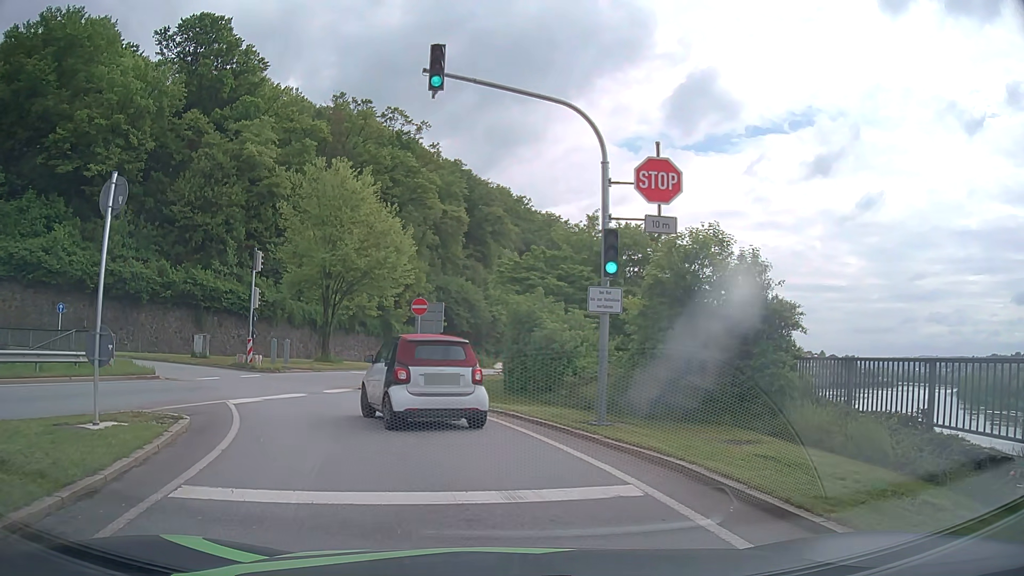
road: primary_link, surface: asphalt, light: Day
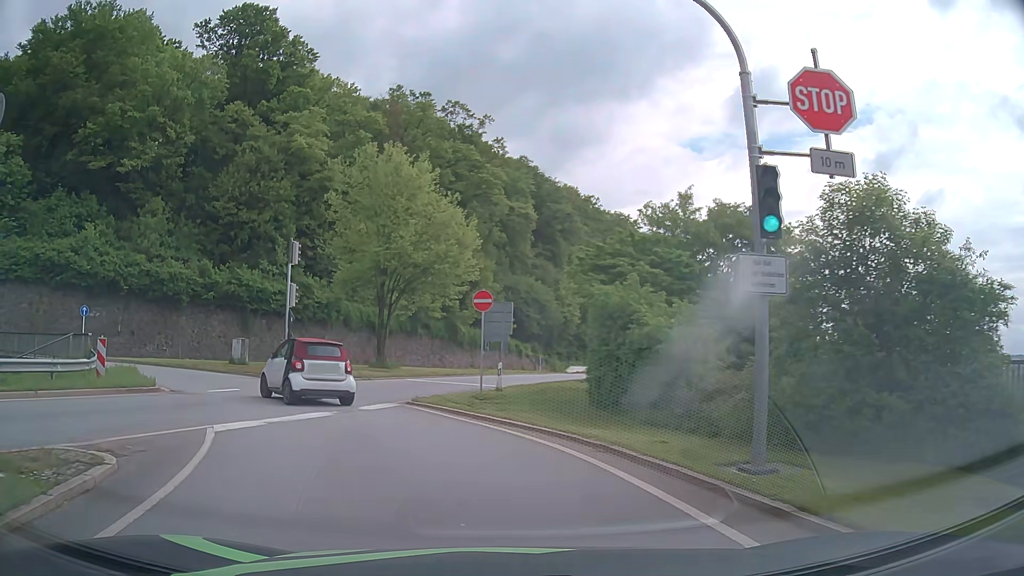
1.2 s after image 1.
(-0.2, +4.6) m; -5°
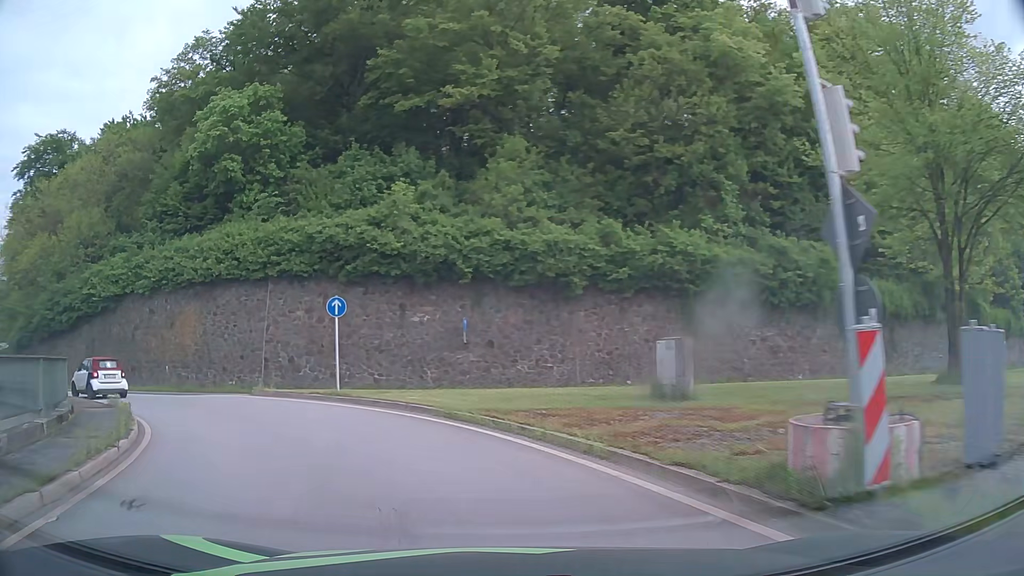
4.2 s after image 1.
(-6.5, +20.1) m; -38°
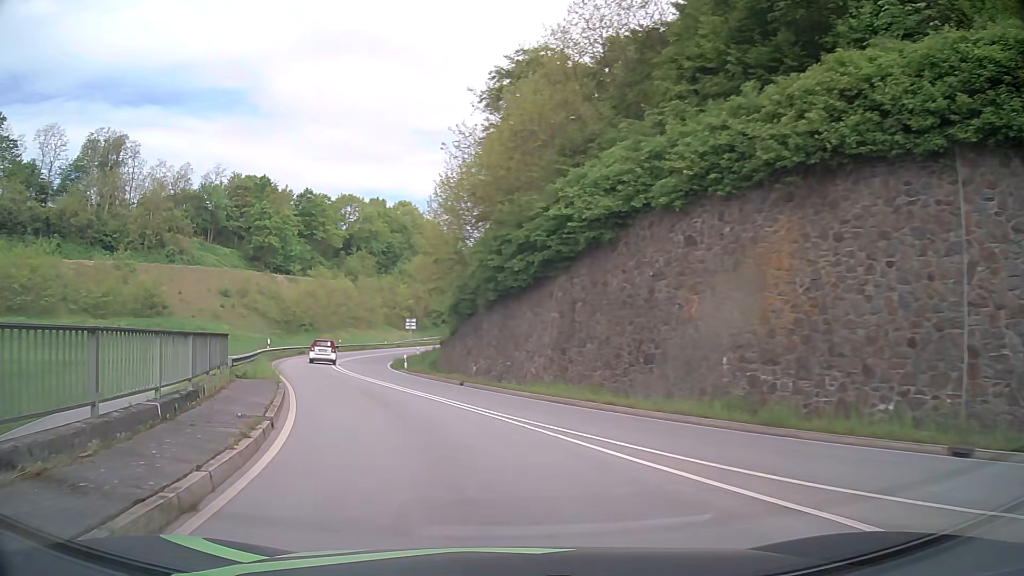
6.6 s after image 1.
(-8.9, +19.0) m; -49°
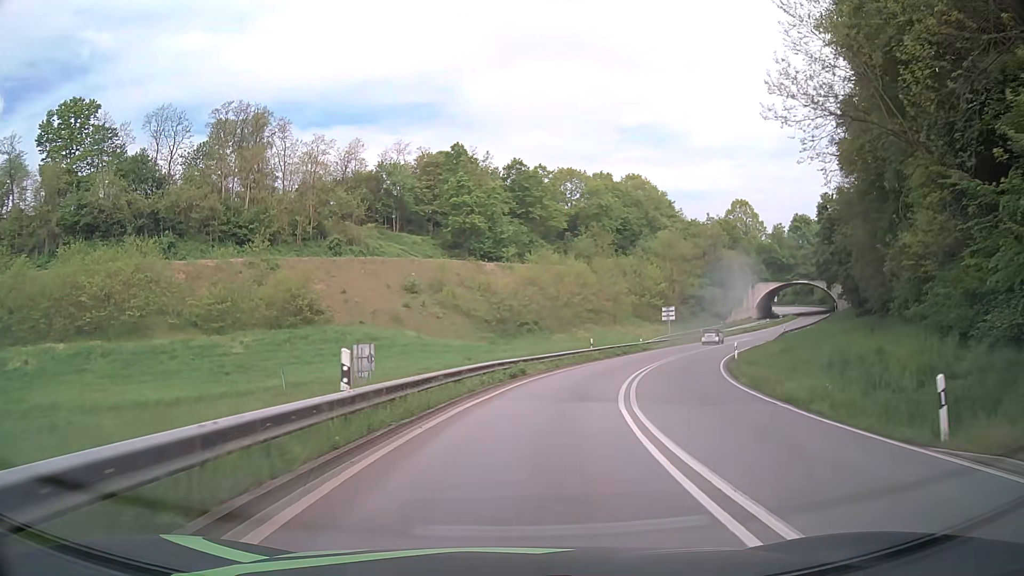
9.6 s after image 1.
(-9.0, +31.8) m; -20°
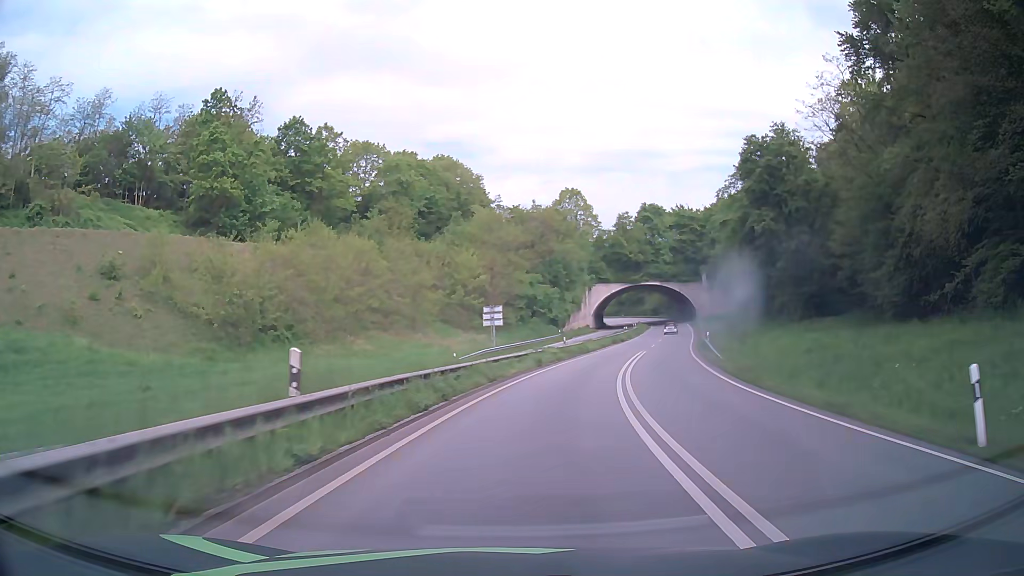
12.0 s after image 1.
(+4.7, +32.2) m; +17°
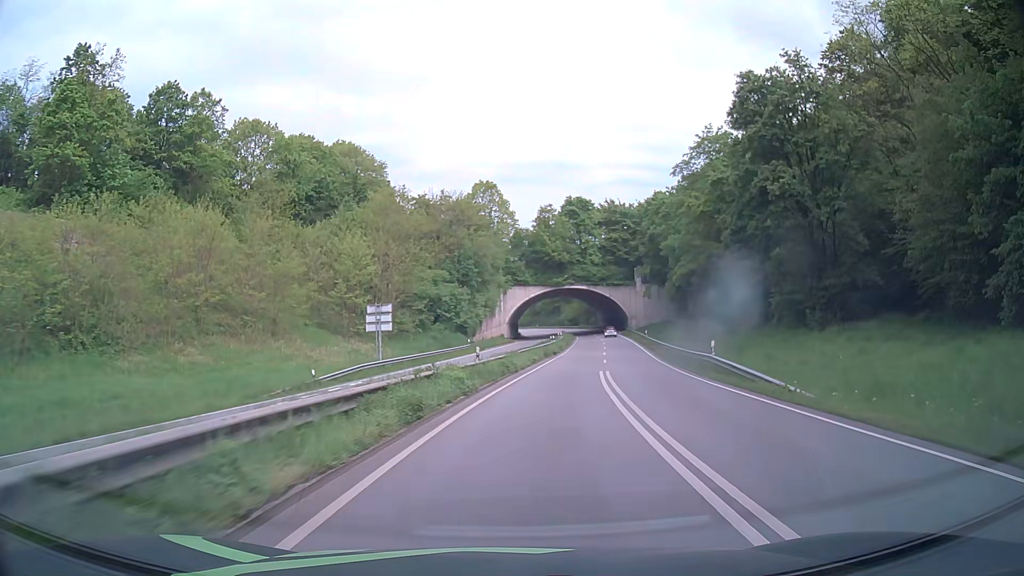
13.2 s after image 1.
(+1.2, +18.0) m; +8°
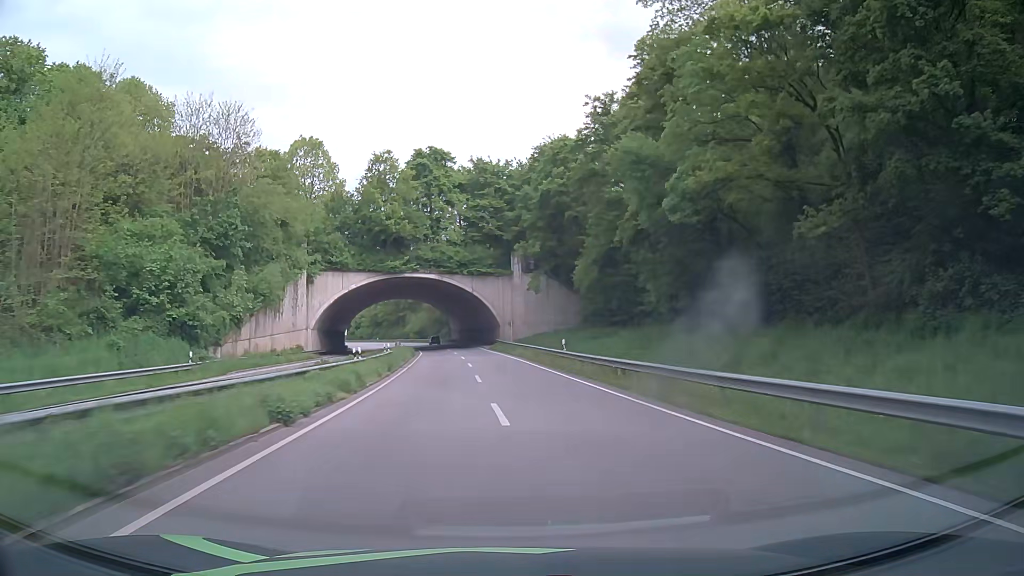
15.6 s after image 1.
(+4.7, +38.7) m; +13°
(0, +10) (0, +20) (0, +30) (-1, +40) (-1, +50) (-2, +60) (-3, +70) (-5, +80) (-6, +90) (-8, +100) m
